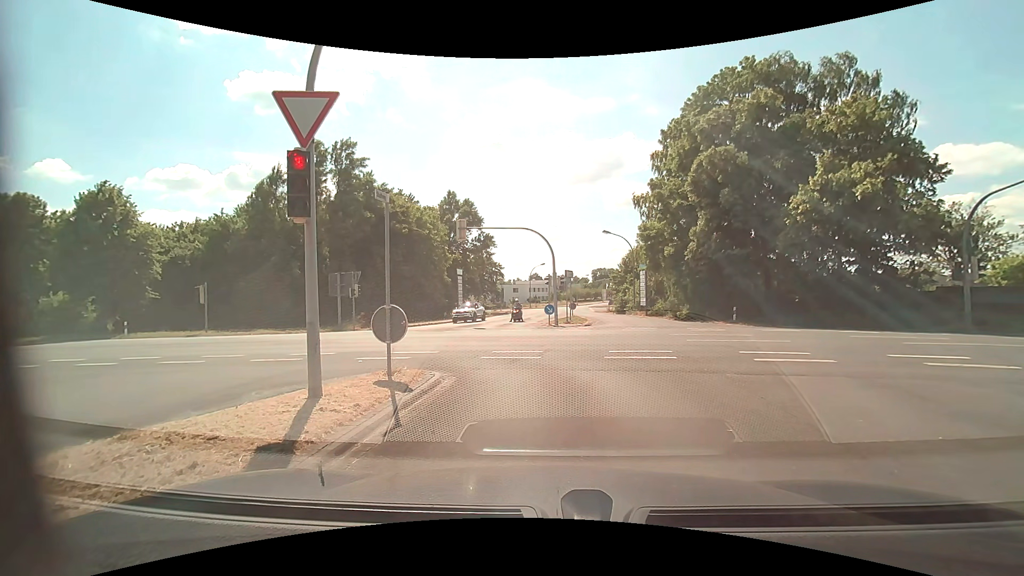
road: tertiary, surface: asphalt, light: Day
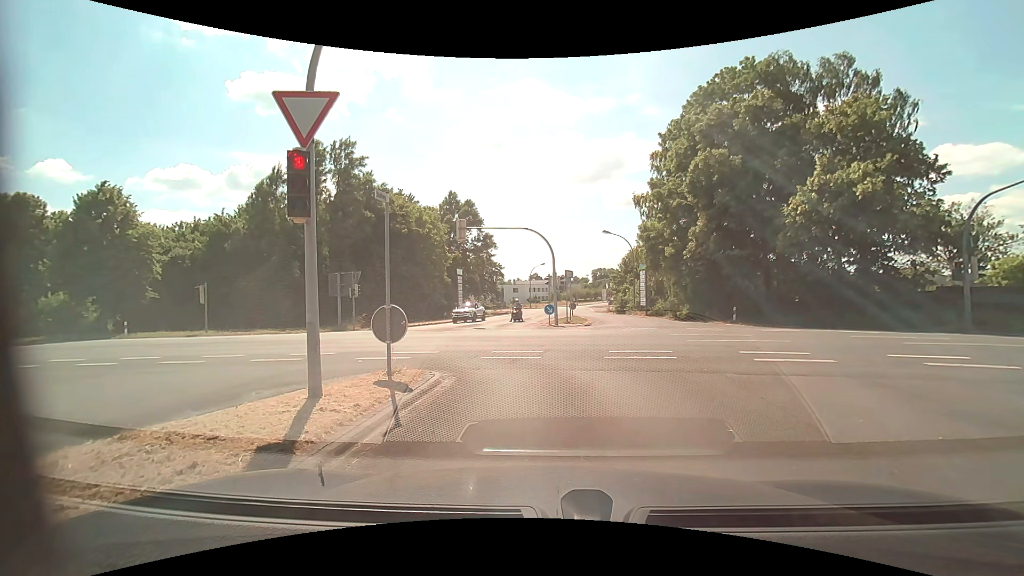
(0.0, 0.0) m; 0°
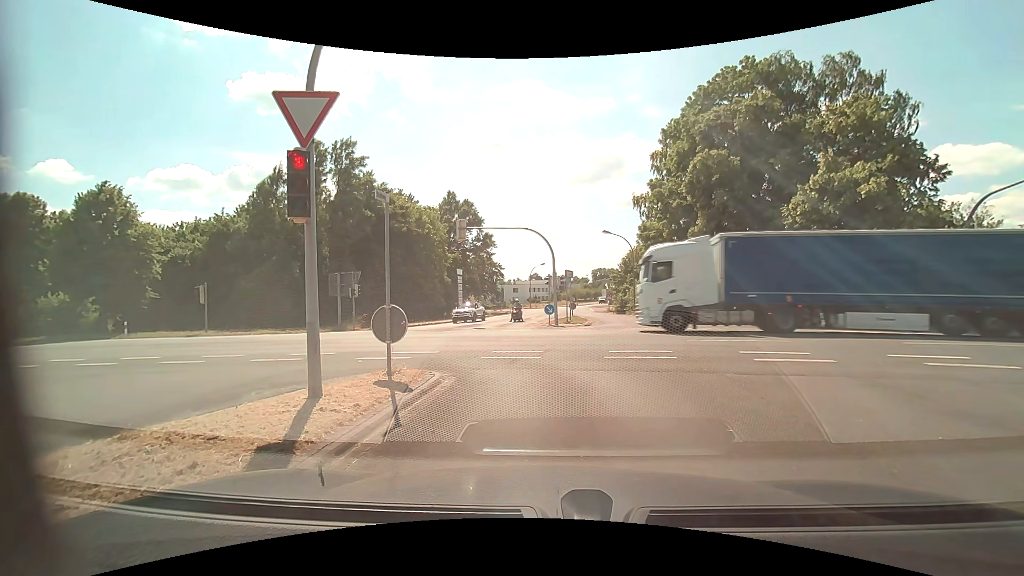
(0.0, 0.0) m; 0°
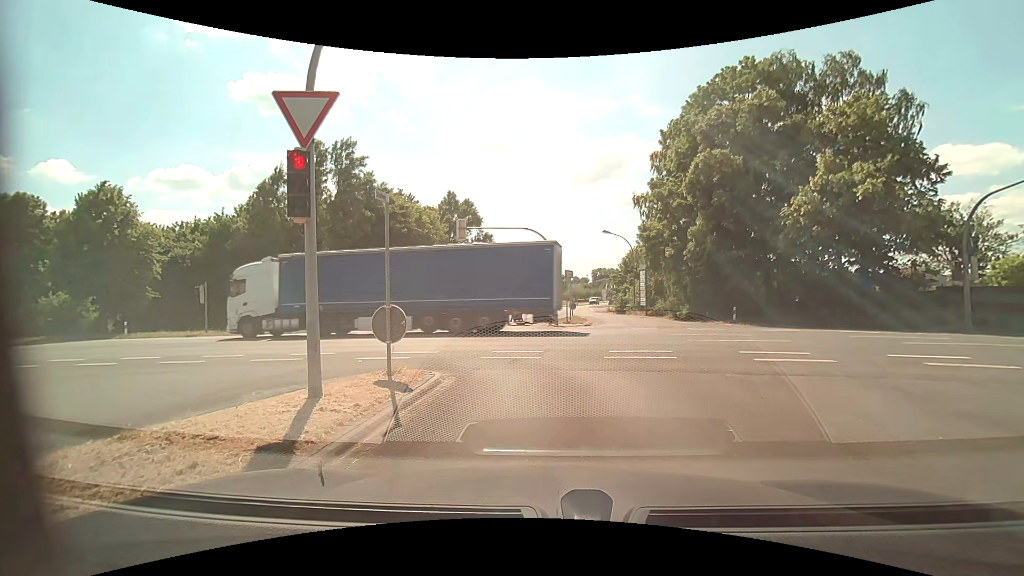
(0.0, 0.0) m; 0°
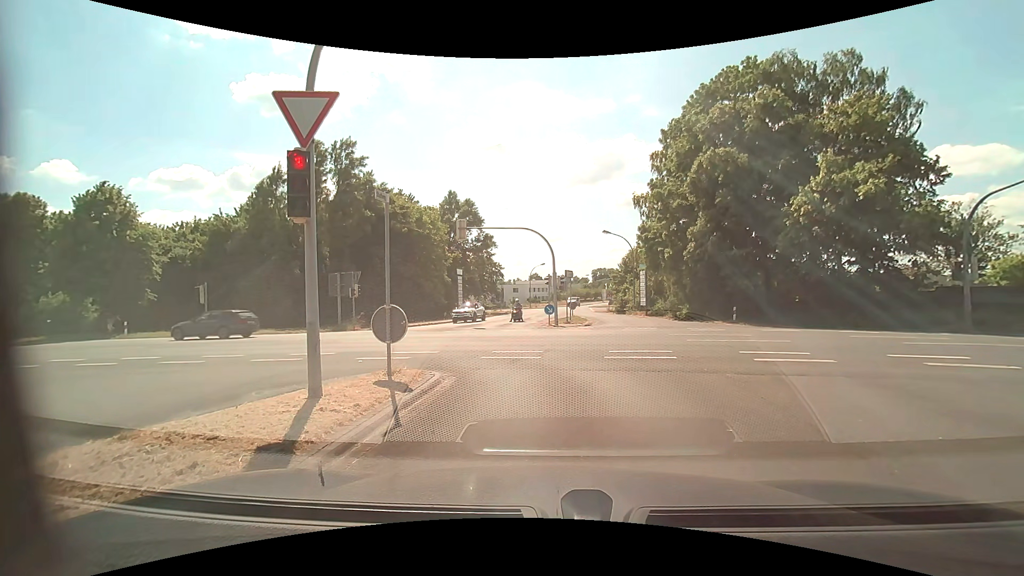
(0.0, 0.0) m; 0°
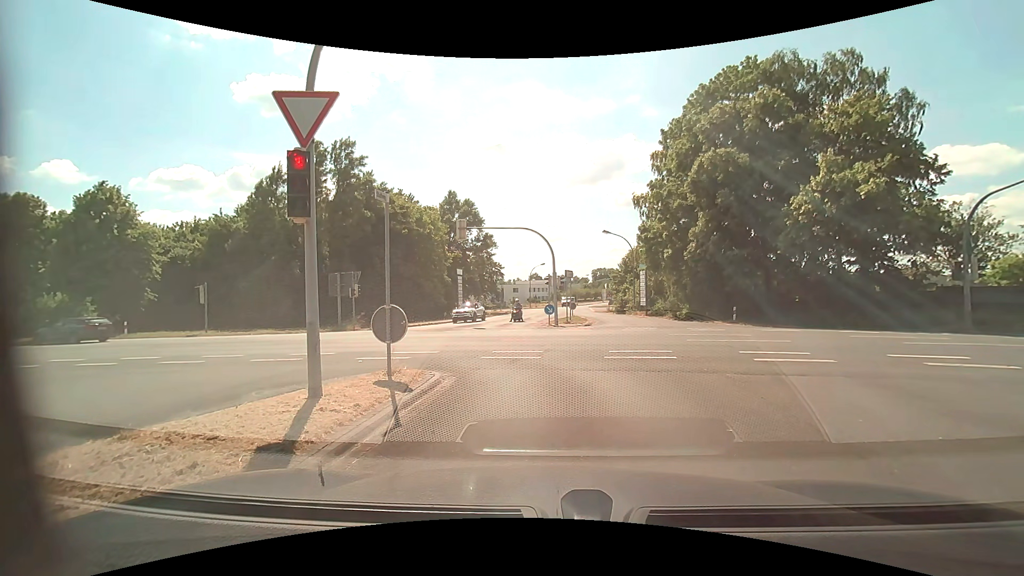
(0.0, 0.0) m; 0°
(0, +10) (-2, +20) (-10, +25) (-20, +28) (-29, +29) (-39, +31) (-49, +33) (-59, +34) (-69, +36) (-79, +38) m
